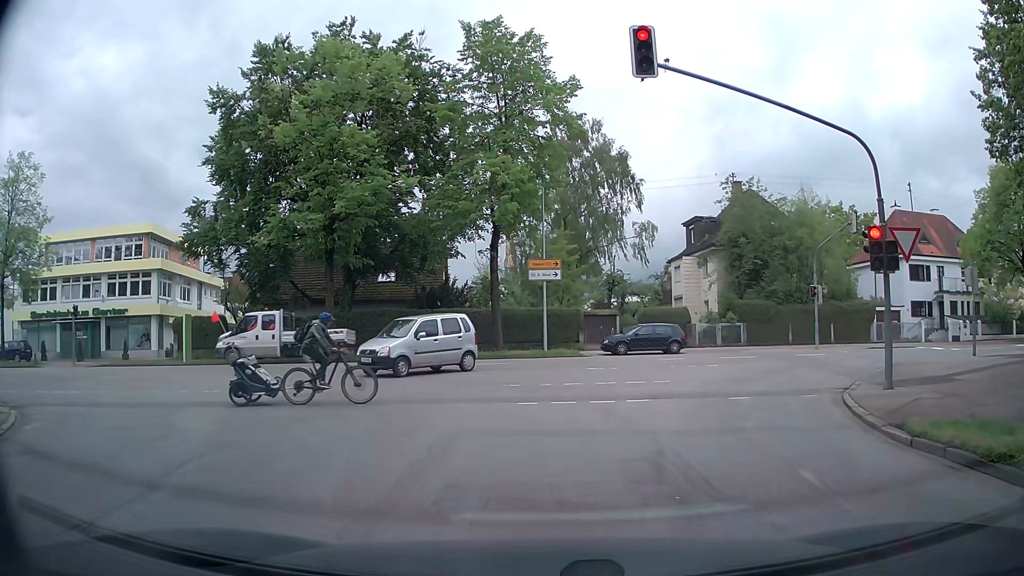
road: residential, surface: asphalt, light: Day
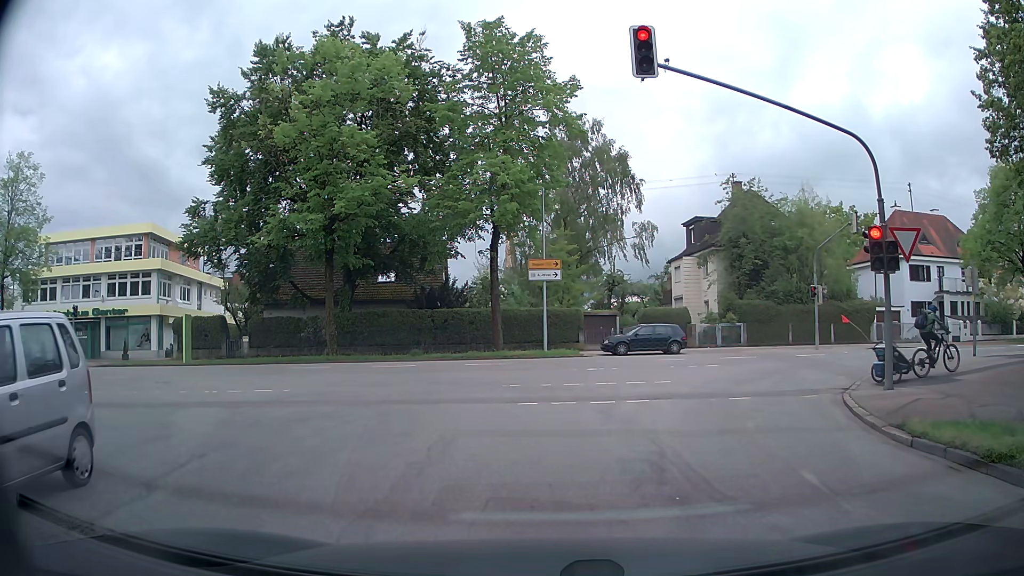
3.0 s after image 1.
(0.0, +0.1) m; 0°
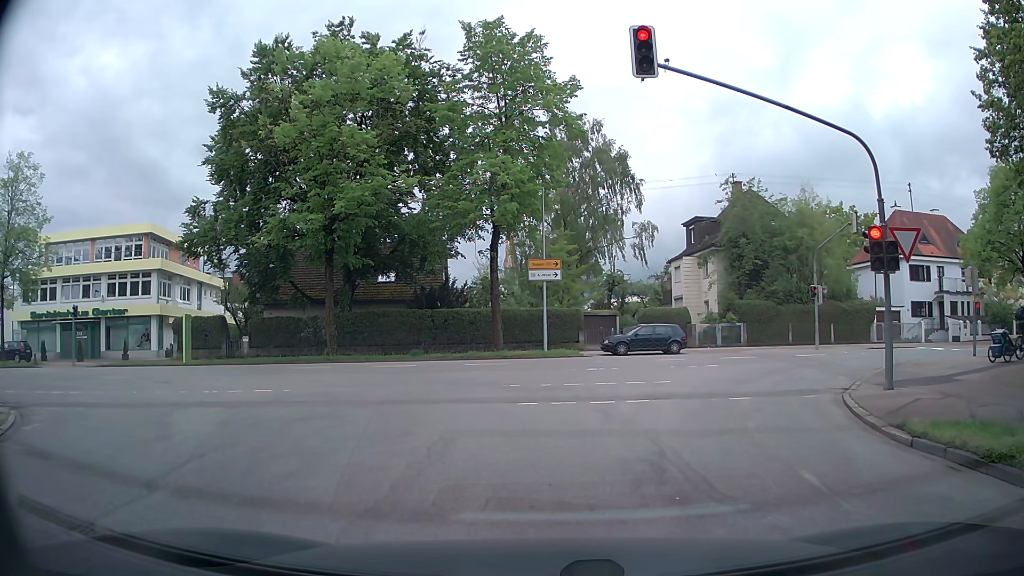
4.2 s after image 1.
(0.0, 0.0) m; 0°
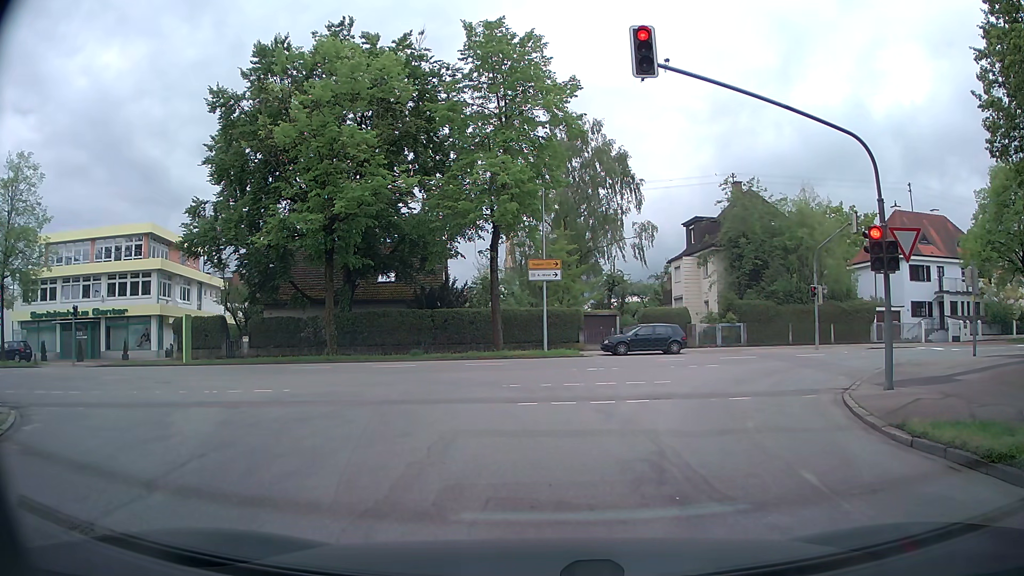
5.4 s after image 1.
(0.0, 0.0) m; 0°
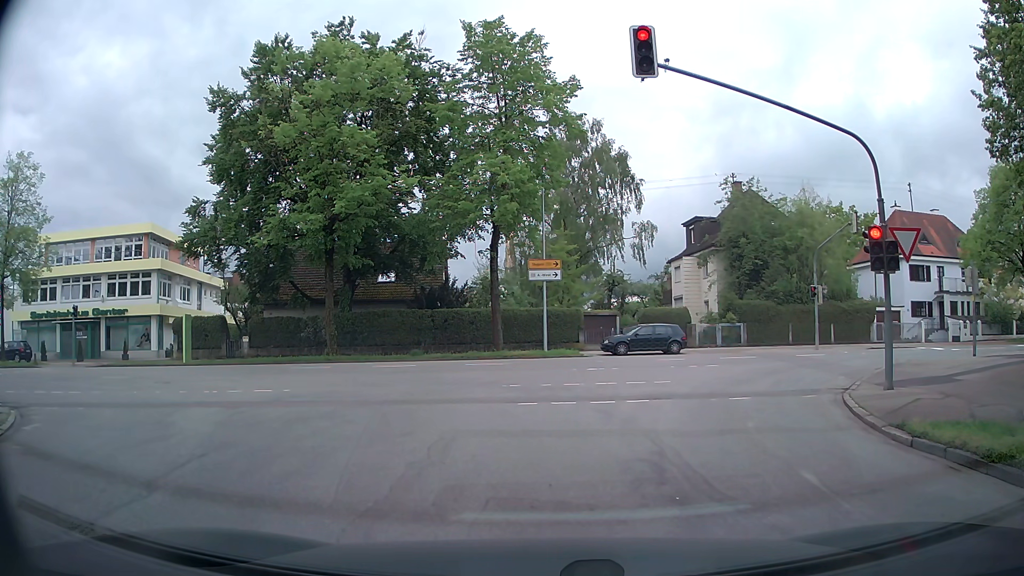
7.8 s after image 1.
(0.0, 0.0) m; 0°
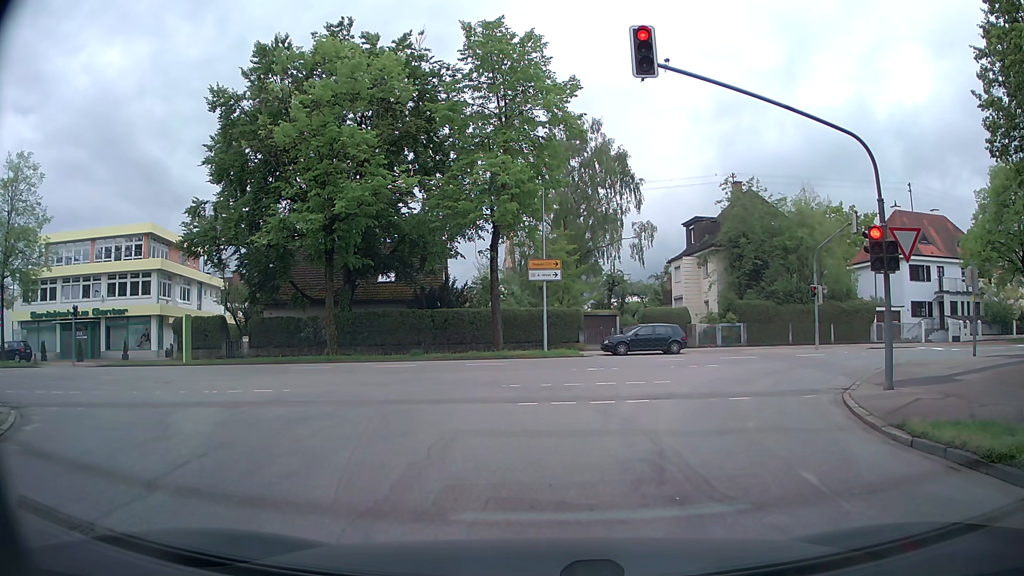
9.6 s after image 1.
(0.0, 0.0) m; 0°
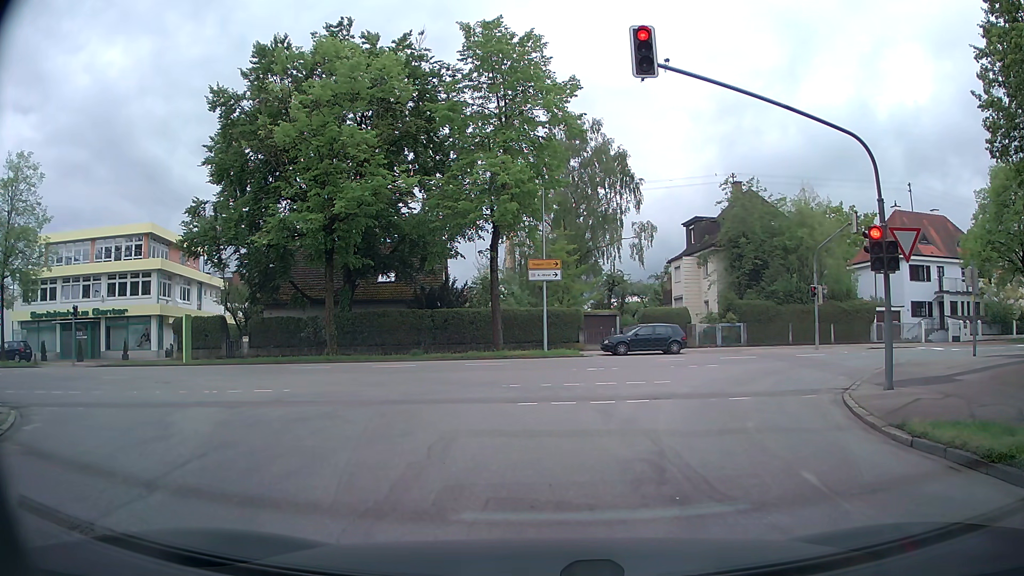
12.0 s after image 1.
(0.0, 0.0) m; 0°
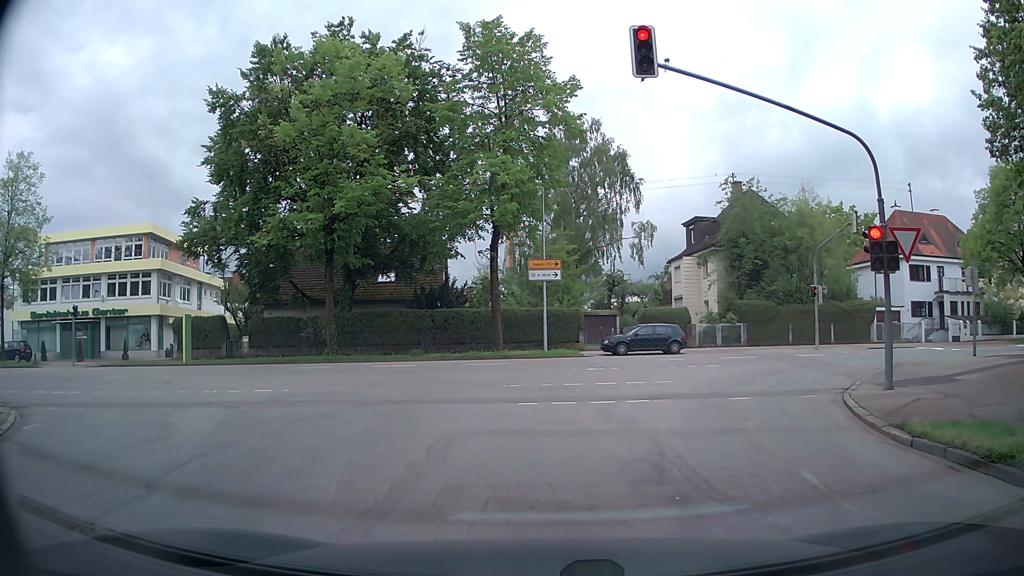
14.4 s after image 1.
(0.0, 0.0) m; 0°
